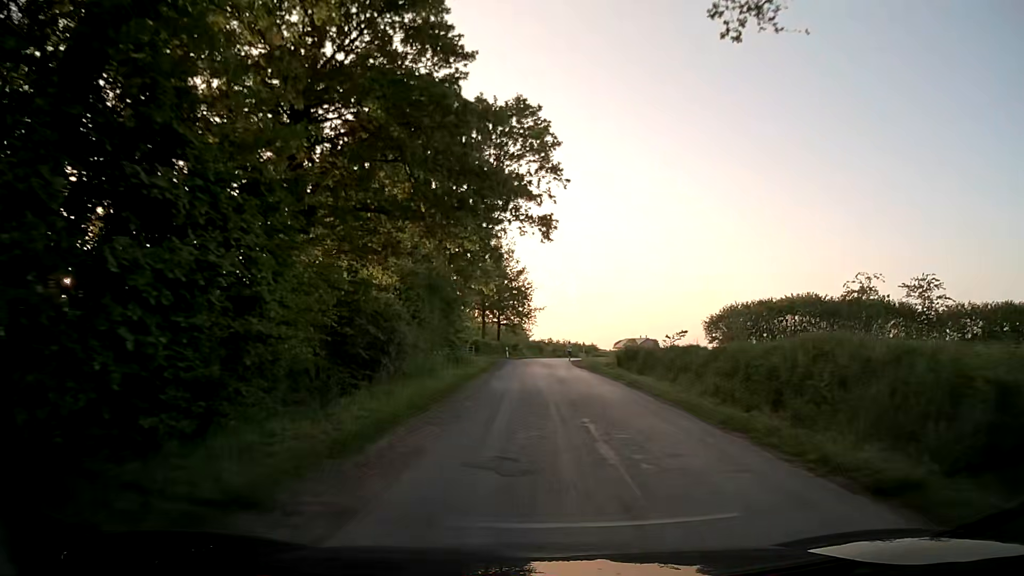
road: unclassified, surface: asphalt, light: Day
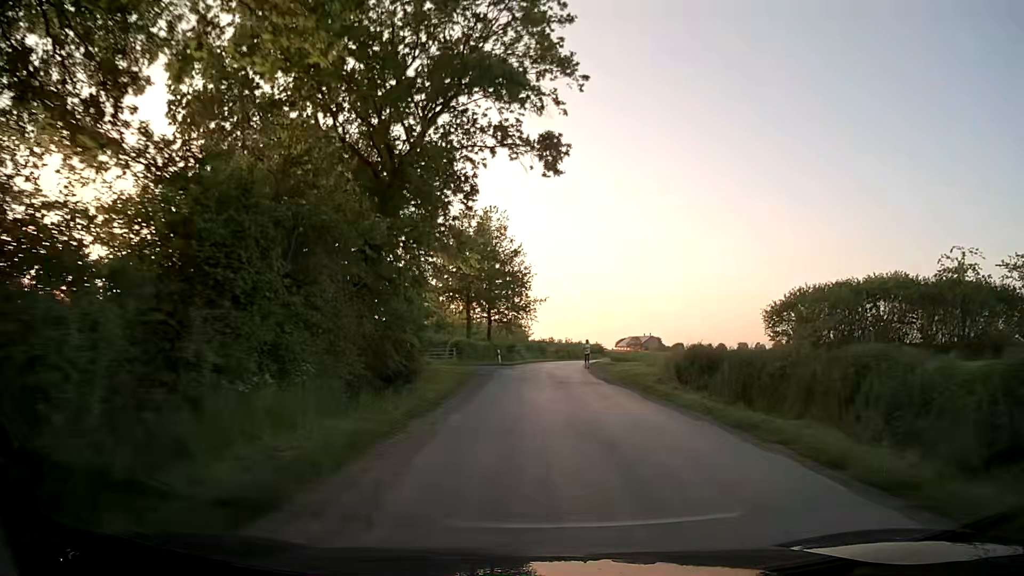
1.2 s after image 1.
(+0.2, +15.0) m; +1°
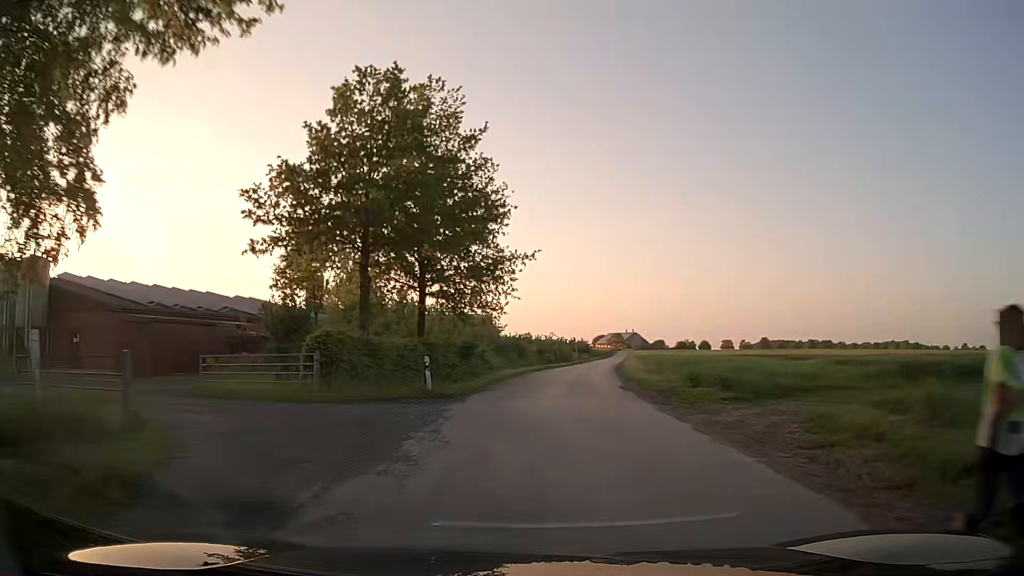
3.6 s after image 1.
(-0.3, +28.6) m; +1°
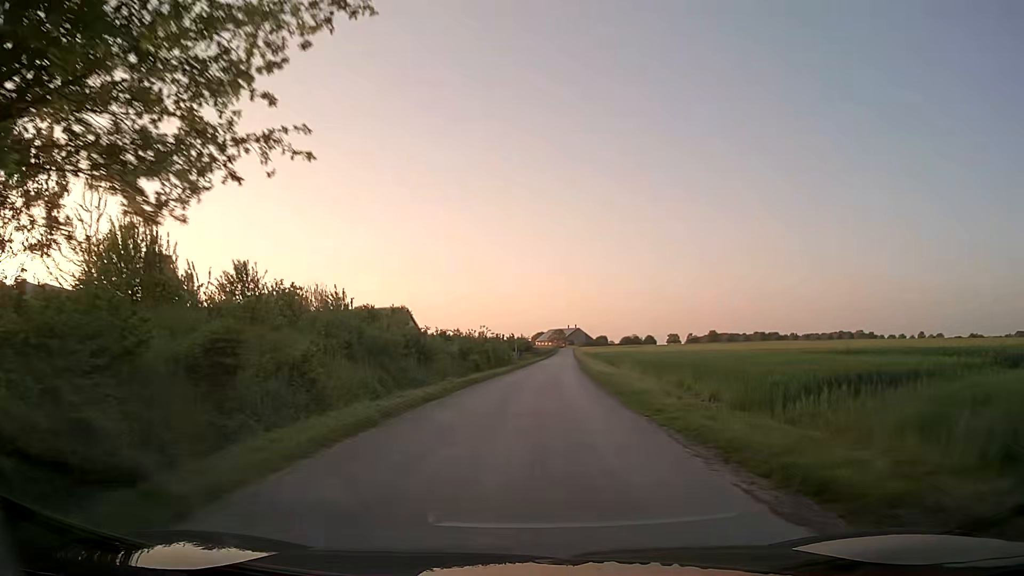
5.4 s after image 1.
(+1.5, +23.2) m; +6°
(0, +10) (0, +20) (+1, +30) (+1, +40) (+2, +50) (+3, +60) (+3, +70) (+4, +80) (+5, +90) (+5, +100) m
